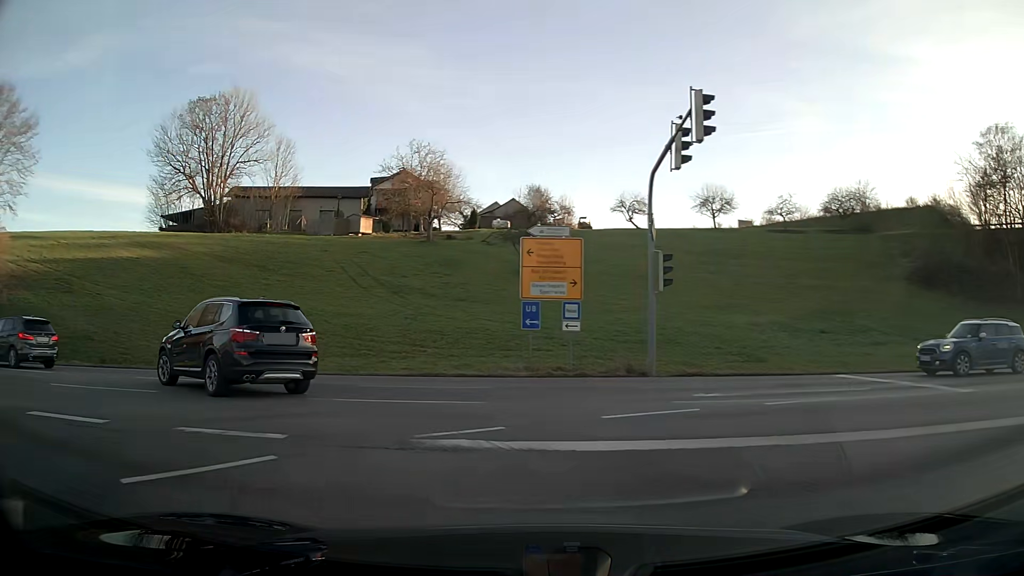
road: motorway_link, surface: asphalt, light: Day
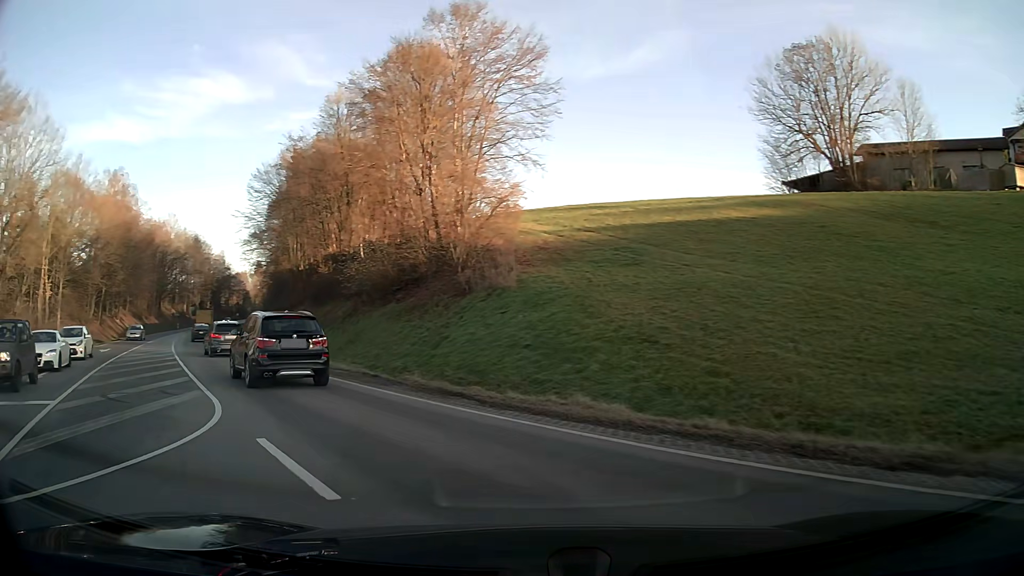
(-6.8, +13.2) m; -54°
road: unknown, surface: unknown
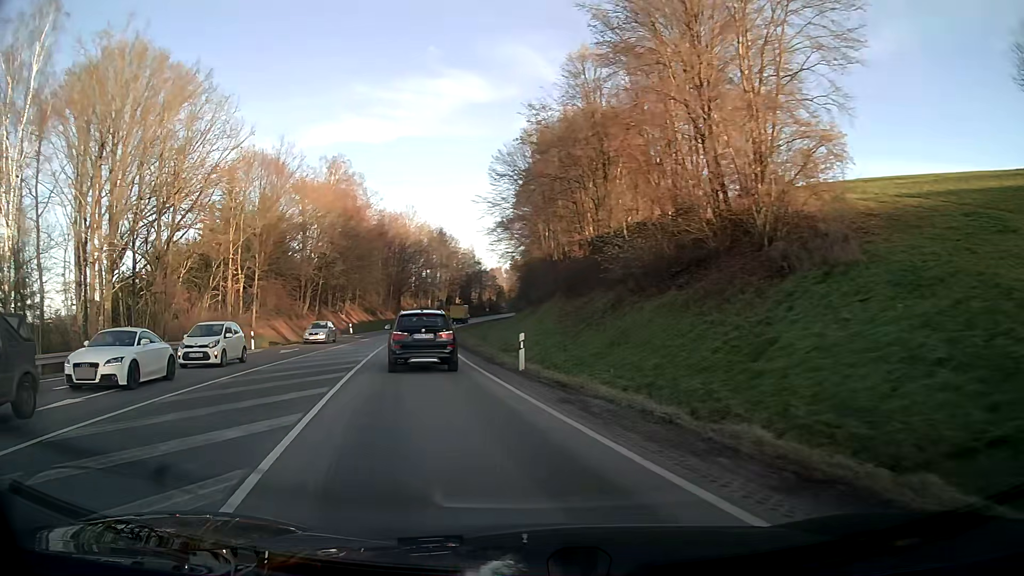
(-1.8, +8.8) m; -21°
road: primary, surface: asphalt
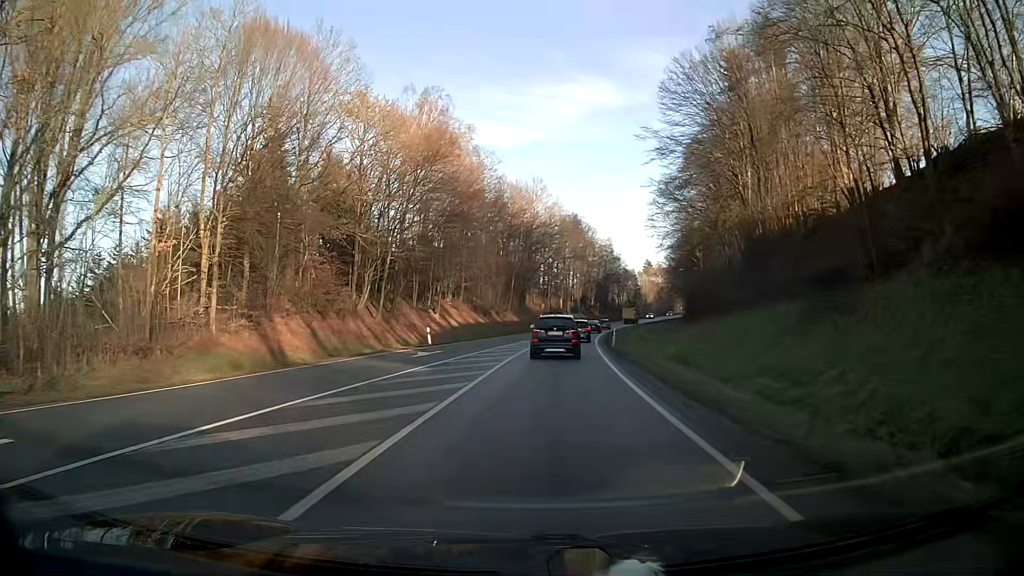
(-3.6, +30.4) m; -7°
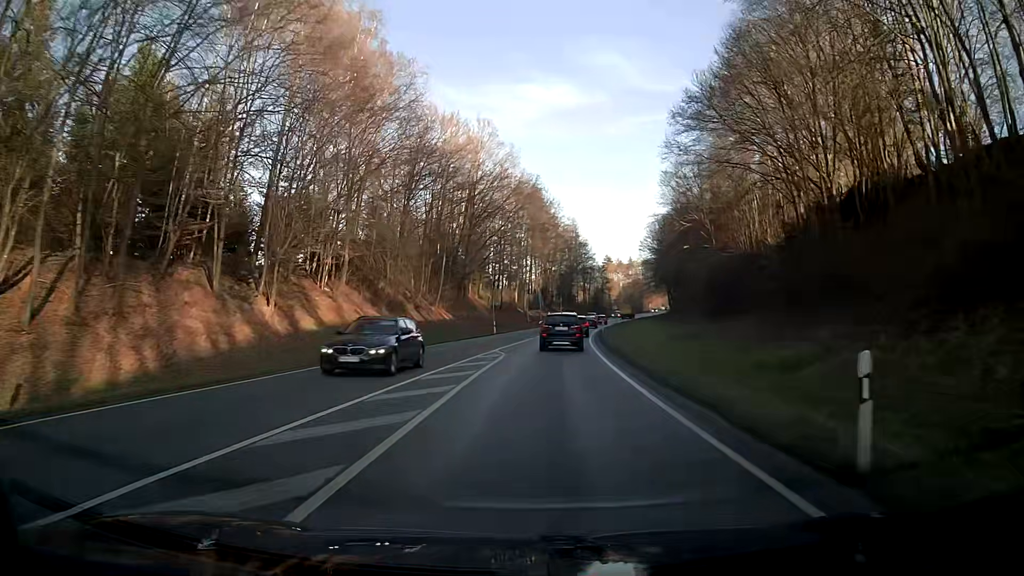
(+1.1, +32.8) m; +4°
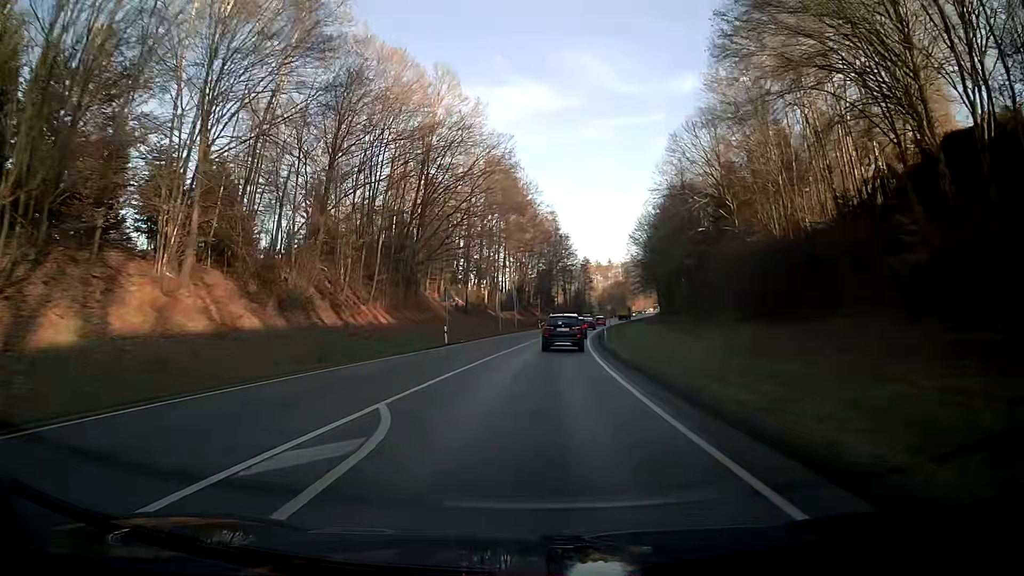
(+0.3, +18.1) m; +2°
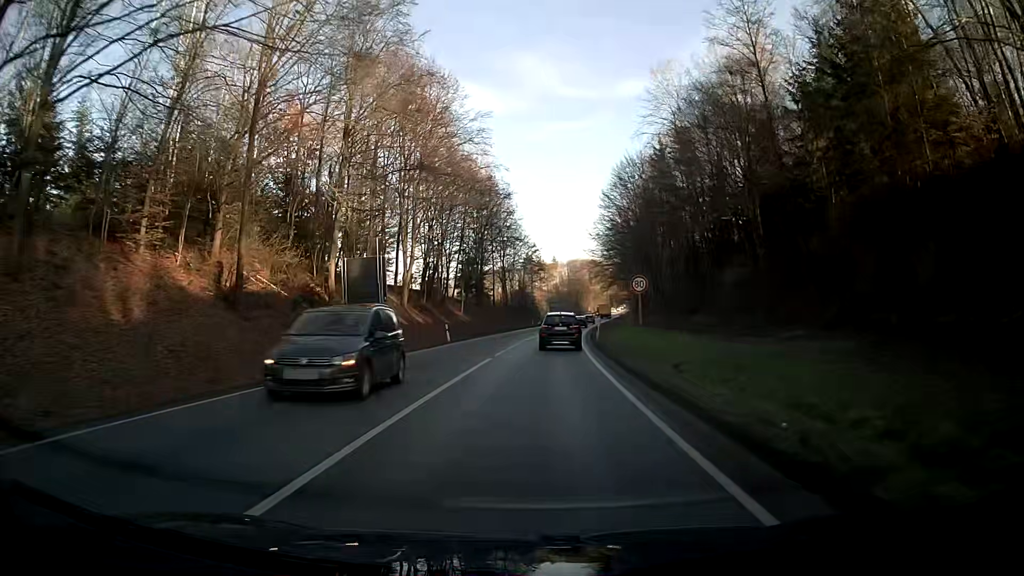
(+2.1, +48.0) m; +5°
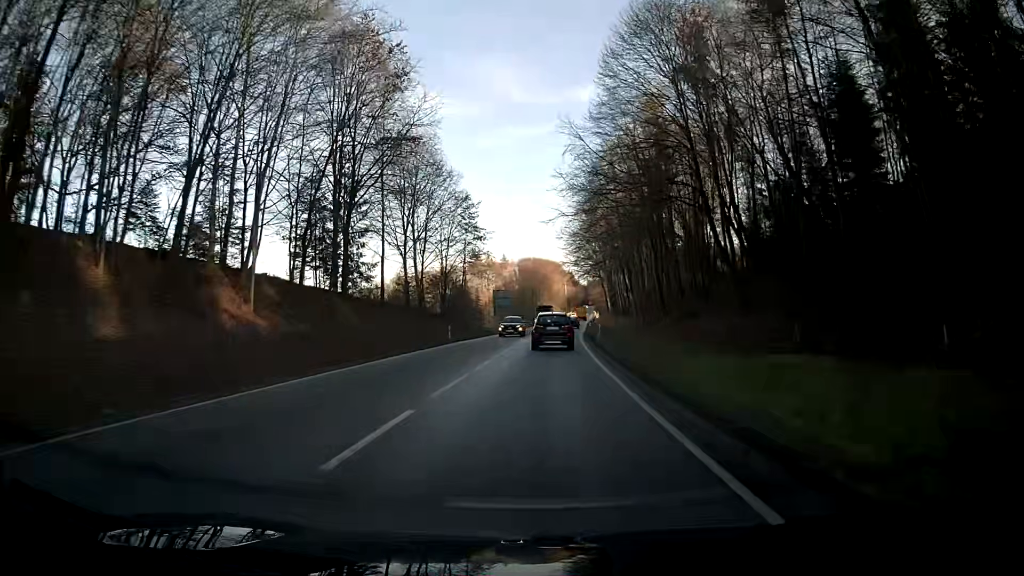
(+1.4, +49.5) m; +4°
(0, +10) (0, +20) (+1, +30) (+1, +40) (+2, +50) (+2, +60) (+3, +70) (+4, +80) (+5, +90) (+6, +100) m
